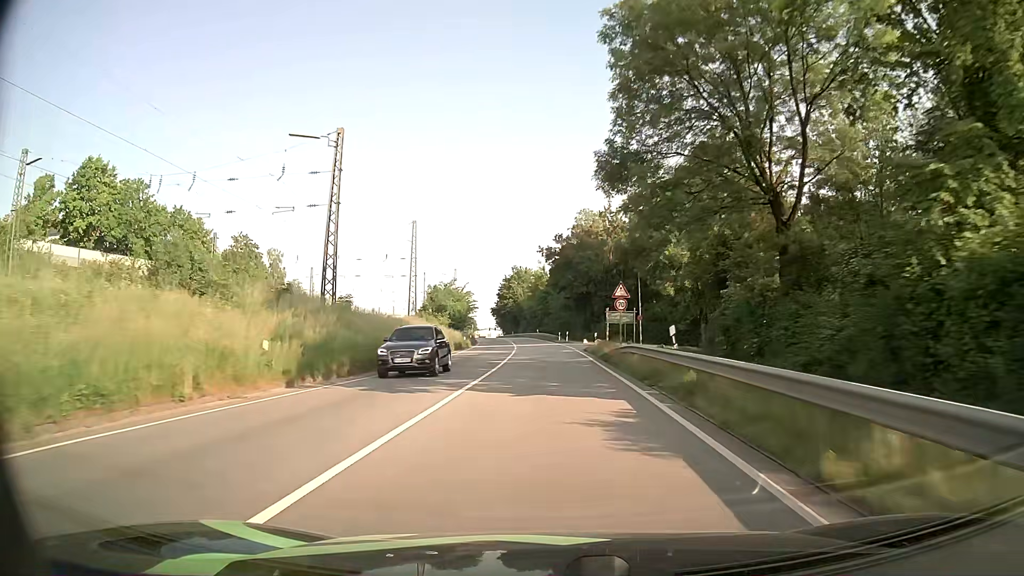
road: primary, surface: asphalt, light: Day
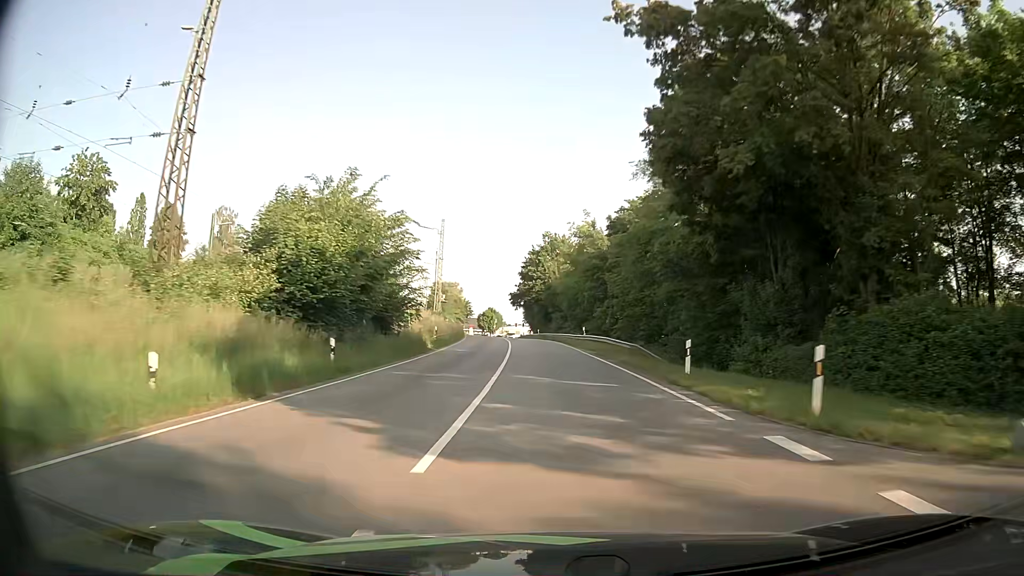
(-1.4, +56.5) m; -3°
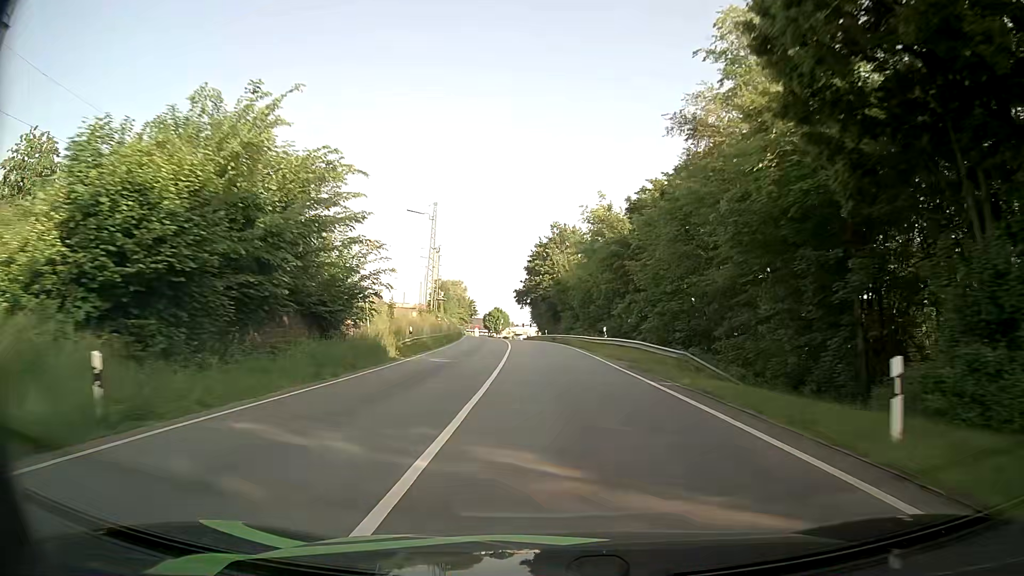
(0.0, +11.1) m; 0°
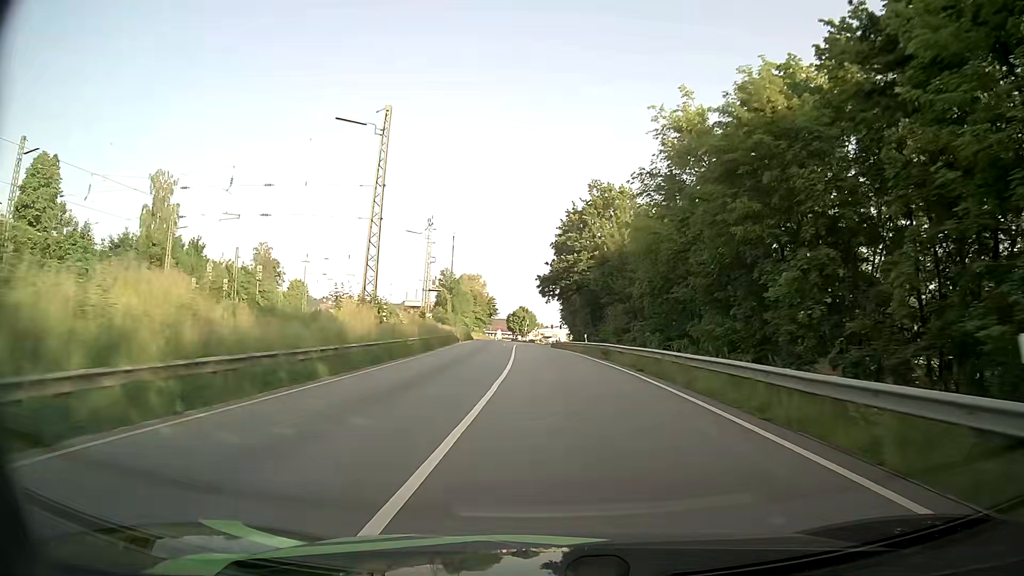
(-0.8, +31.5) m; -2°
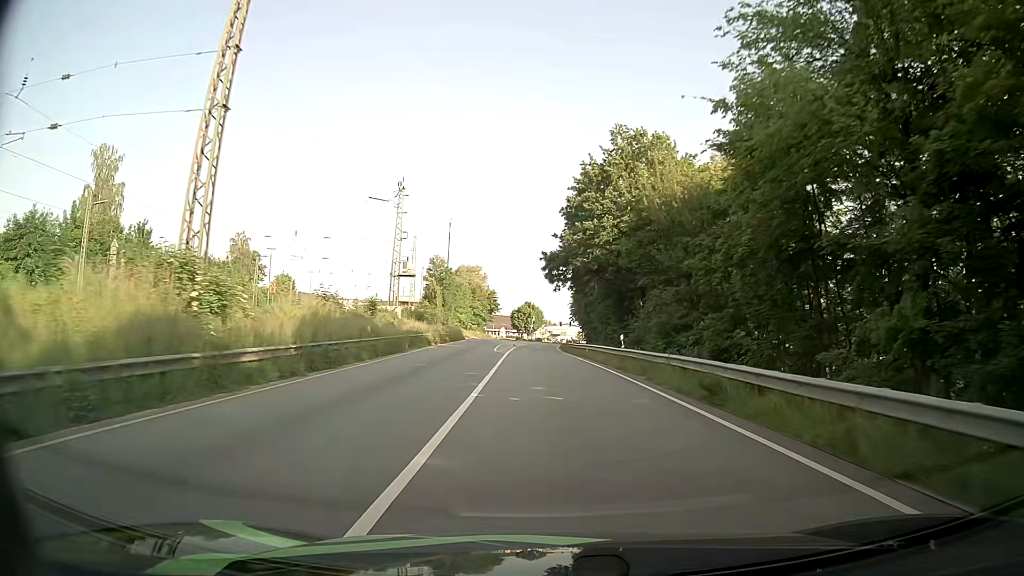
(-0.2, +19.9) m; -1°
(0, +10) (0, +20) (-1, +30) (-1, +40) (-1, +50) (-2, +60) (-2, +70) (-3, +80) (-3, +90) (-4, +100) m
